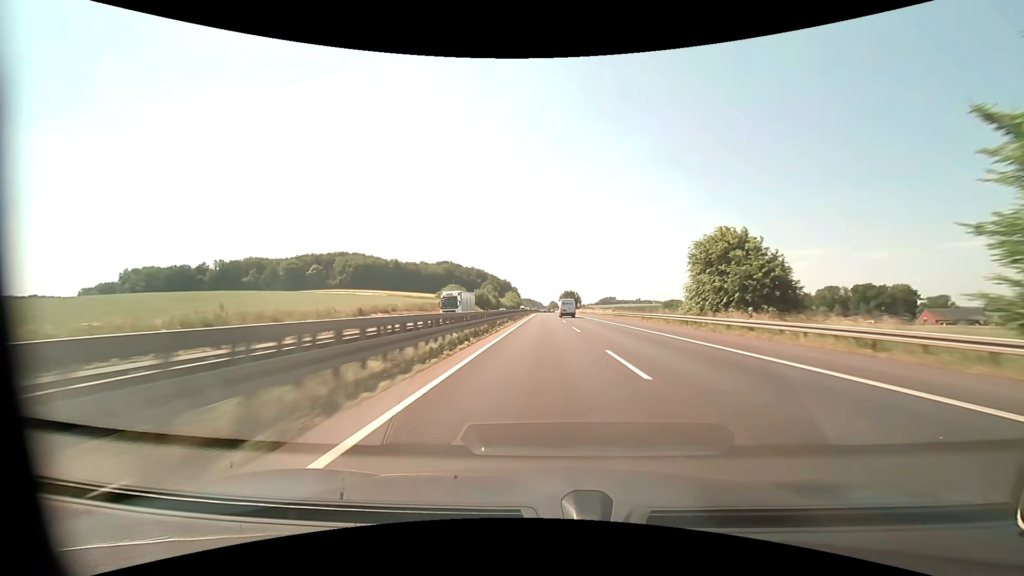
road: motorway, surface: asphalt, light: Day
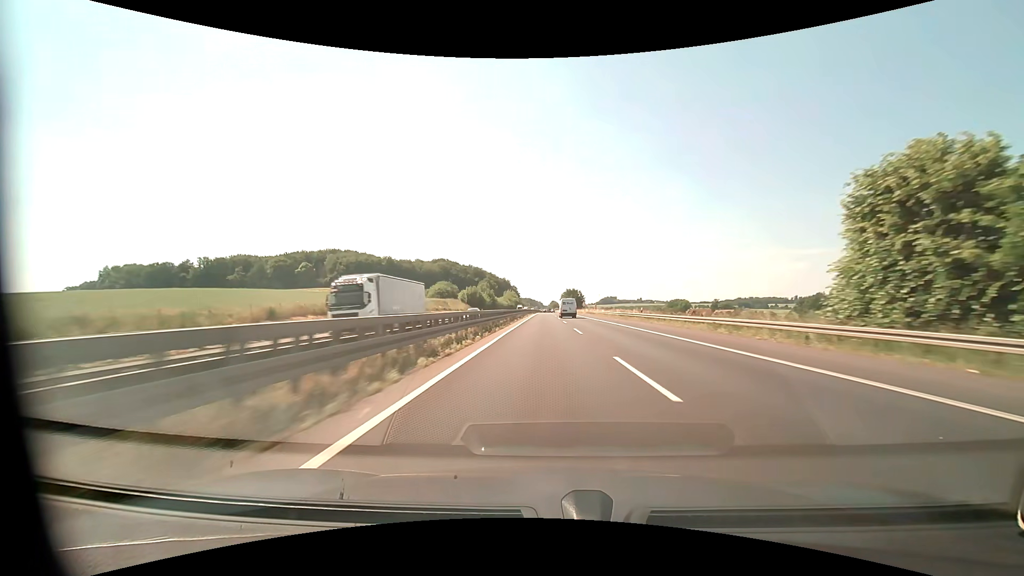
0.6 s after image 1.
(0.0, +20.2) m; 0°
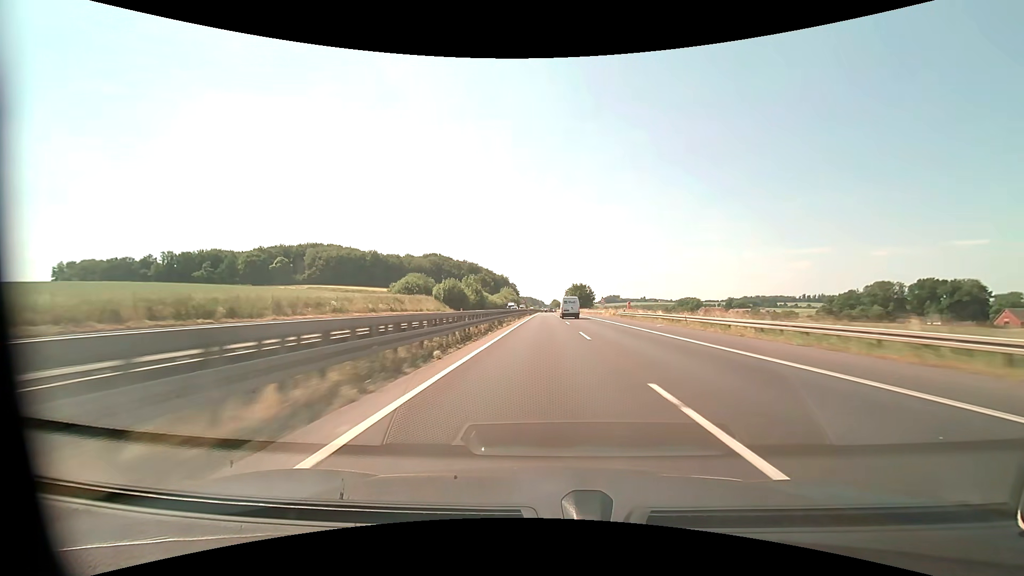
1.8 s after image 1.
(0.0, +40.6) m; 0°
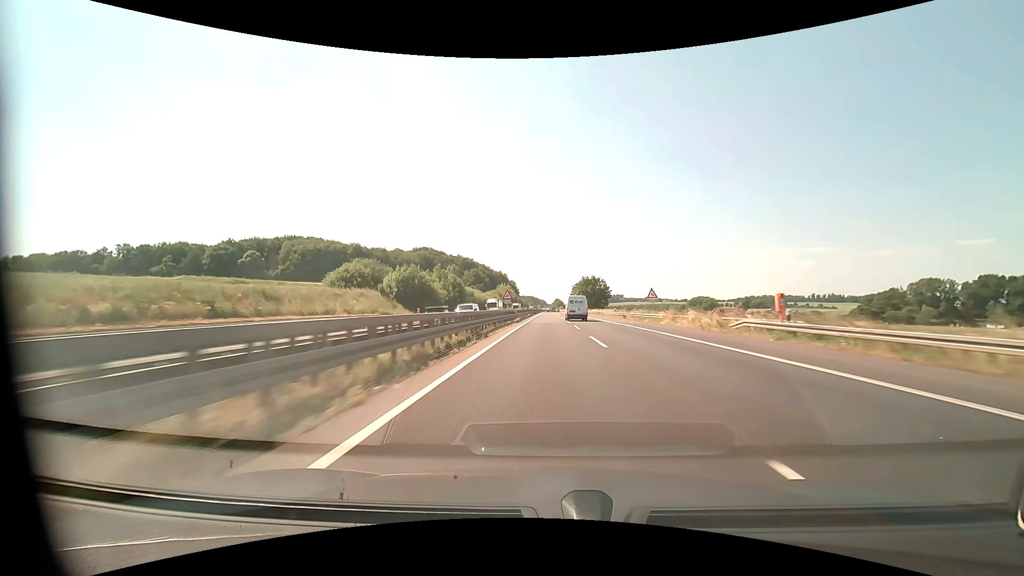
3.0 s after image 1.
(0.0, +40.8) m; 0°
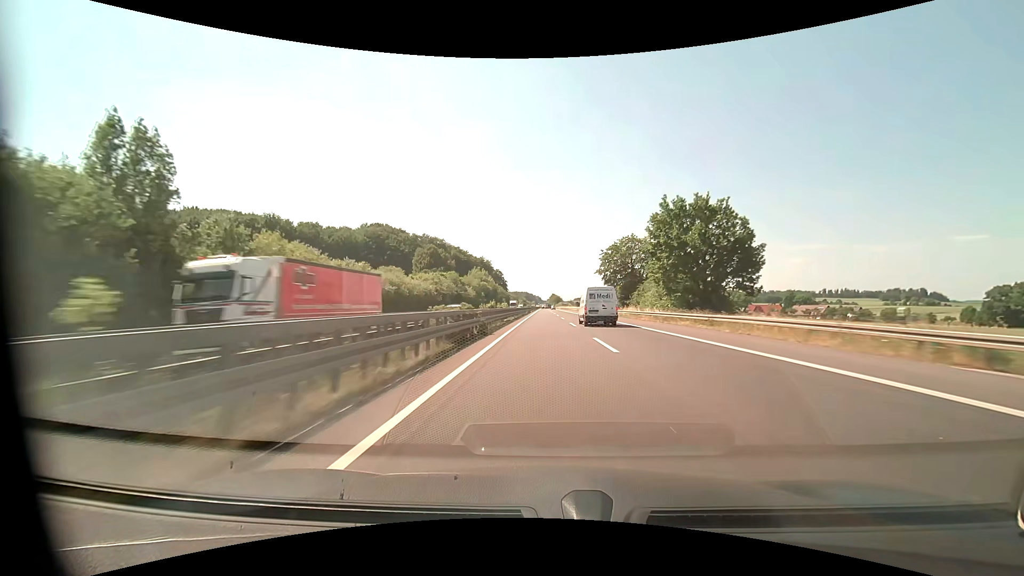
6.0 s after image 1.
(+0.3, +102.6) m; +1°
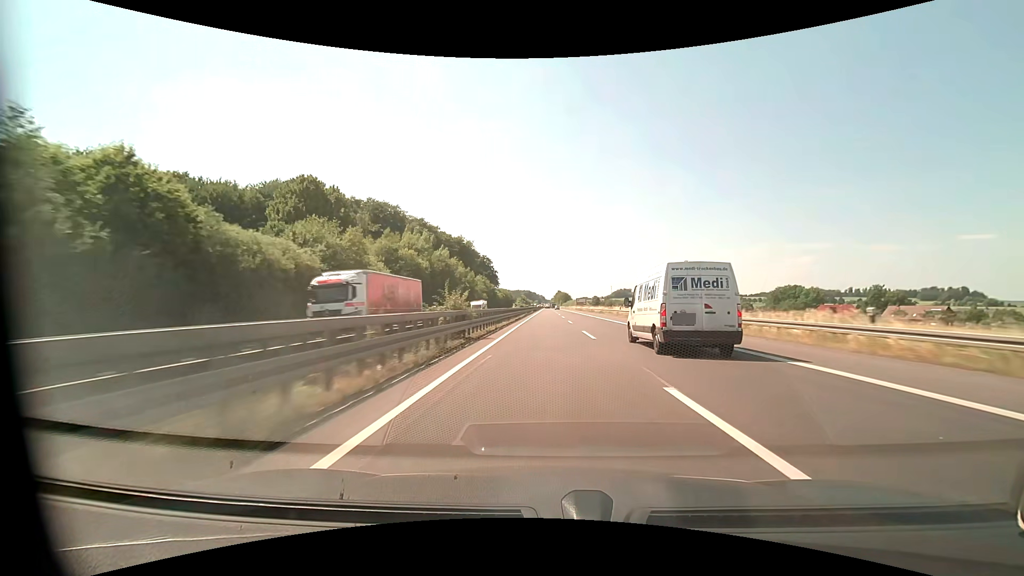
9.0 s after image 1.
(-0.3, +103.1) m; 0°
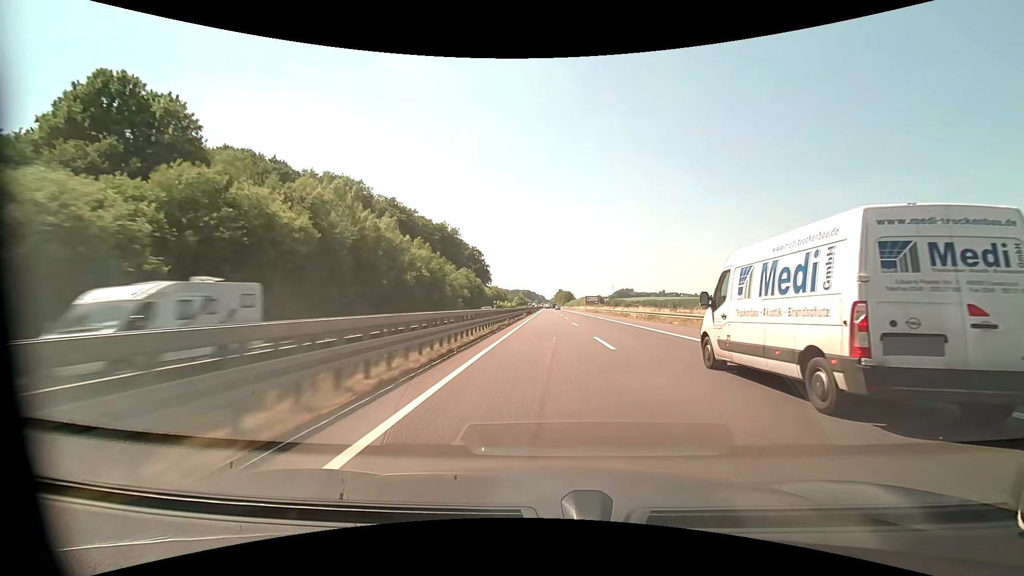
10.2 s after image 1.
(0.0, +41.4) m; 0°
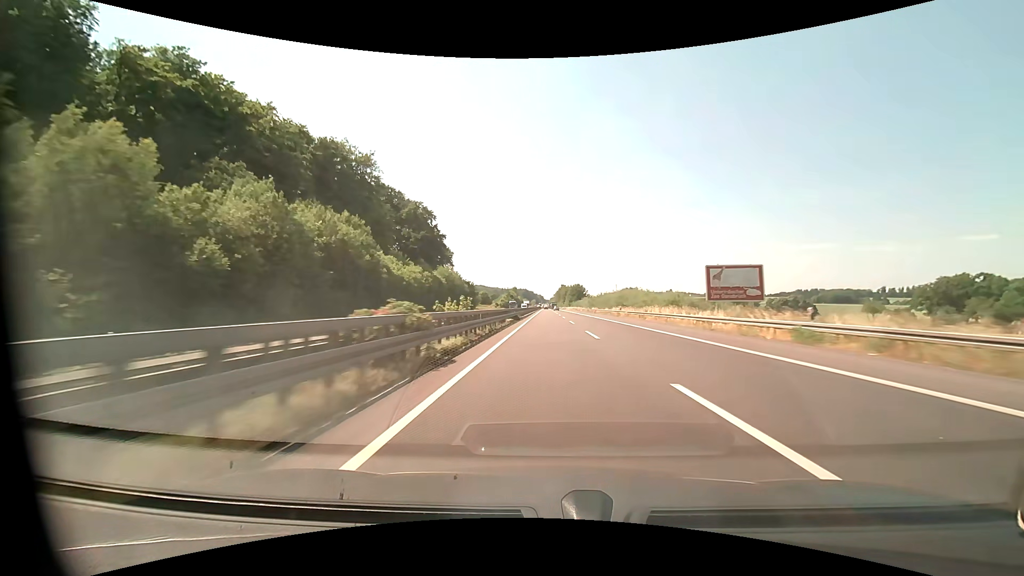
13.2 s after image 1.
(+0.3, +103.7) m; 0°
(0, +10) (0, +20) (0, +30) (0, +40) (0, +50) (0, +60) (0, +70) (0, +80) (0, +90) (0, +100) m
